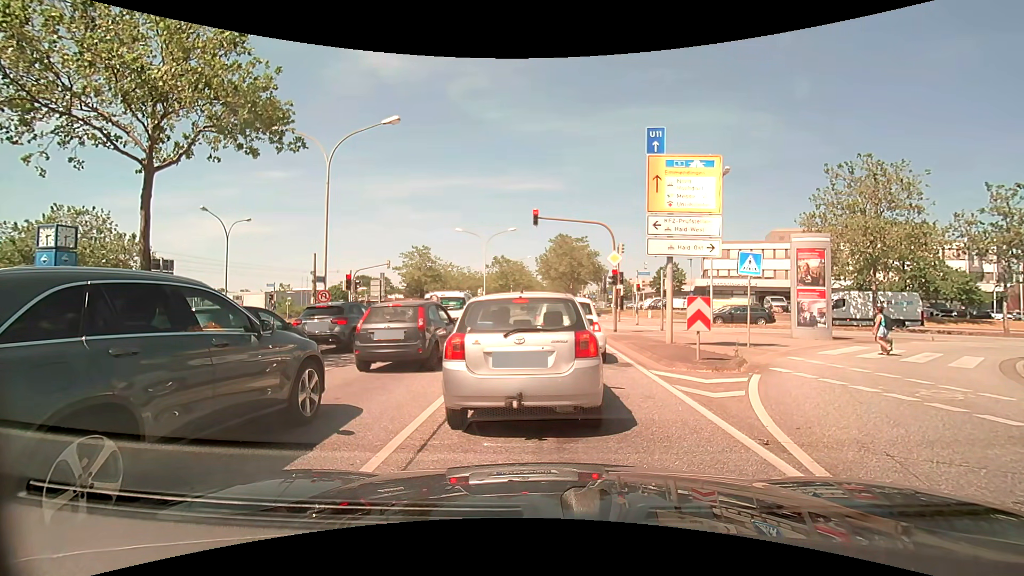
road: primary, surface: asphalt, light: Day
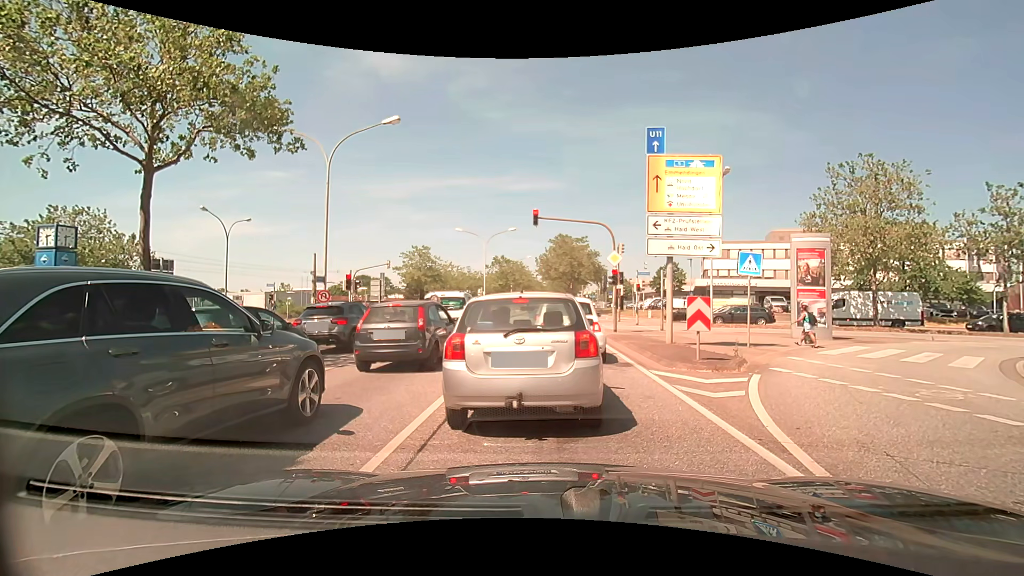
(0.0, 0.0) m; 0°
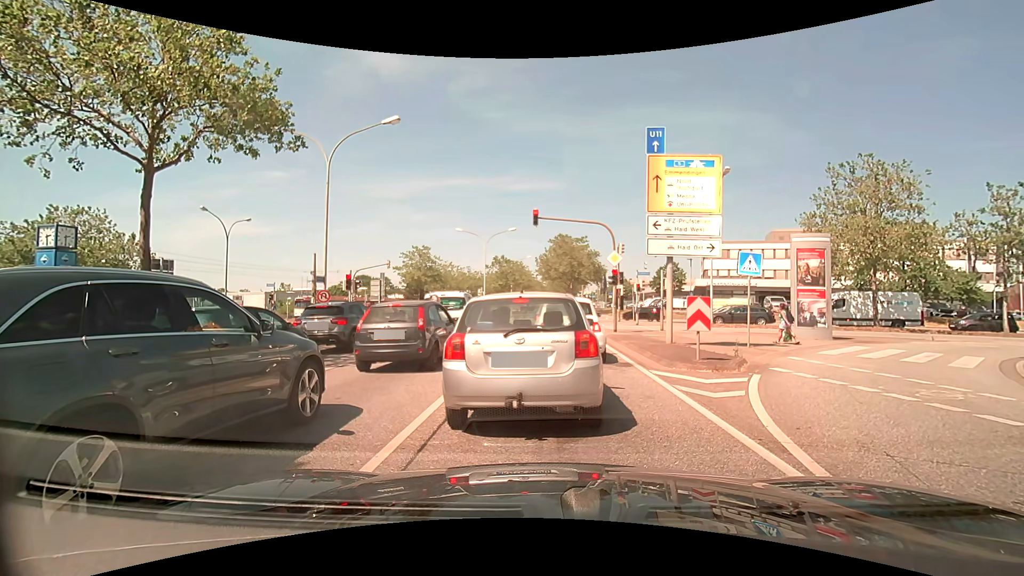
(0.0, 0.0) m; 0°
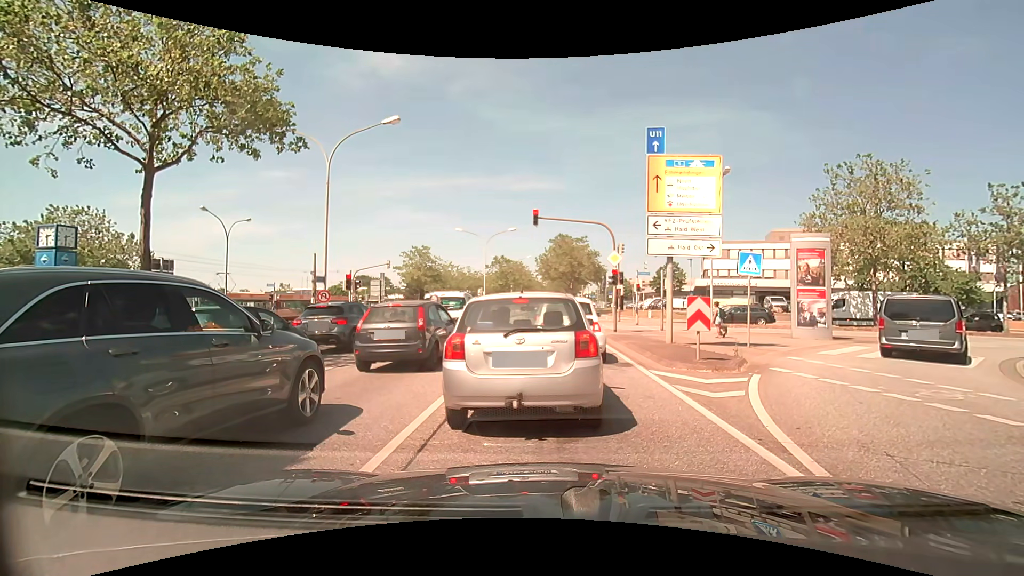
(0.0, 0.0) m; 0°
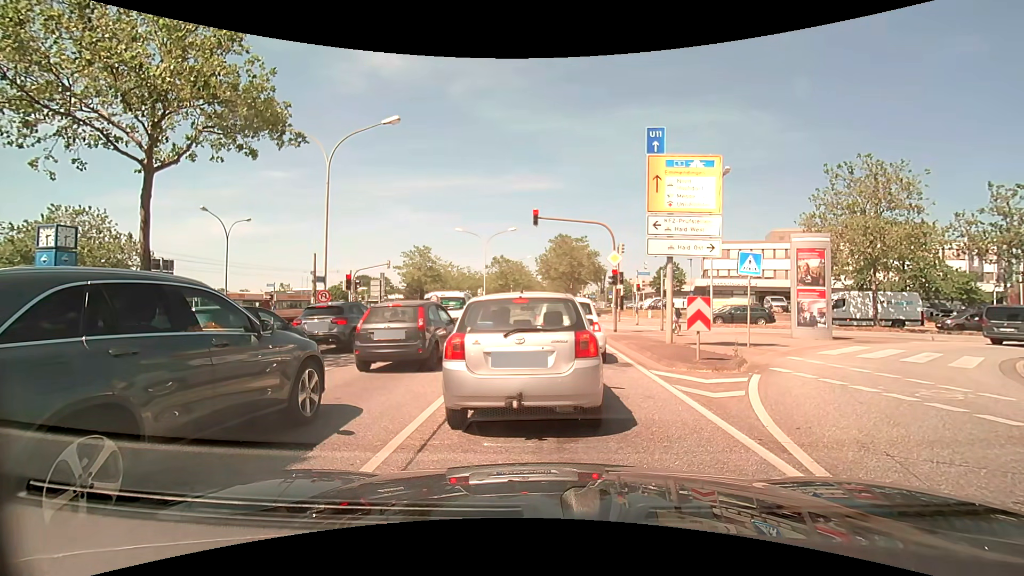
(0.0, 0.0) m; 0°
(0, +10) (0, +20) (+1, +30) (+1, +40) (+1, +50) (+1, +60) (+1, +70) (+2, +80) (+2, +90) (+2, +100) m
